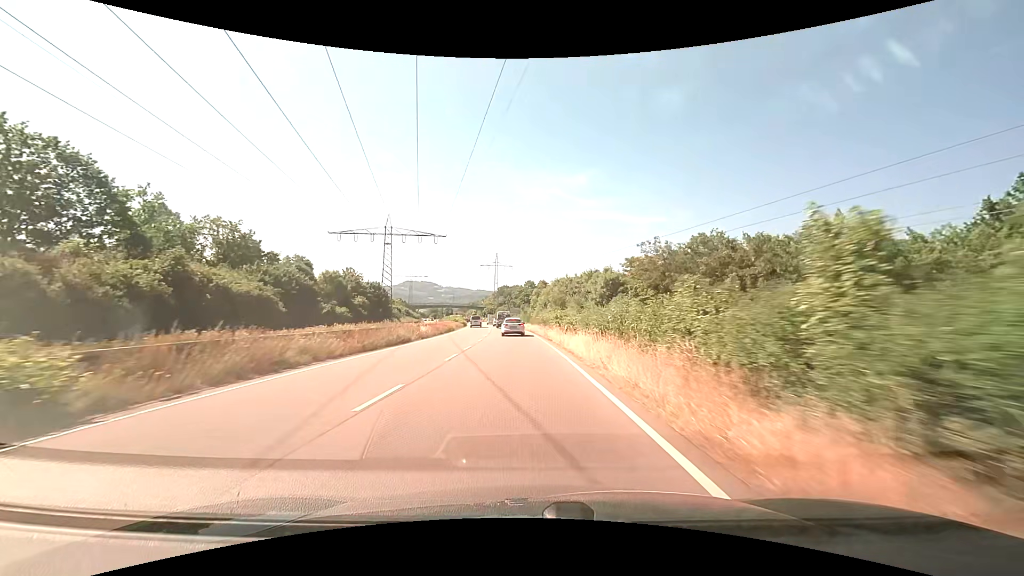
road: trunk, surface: asphalt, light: Day
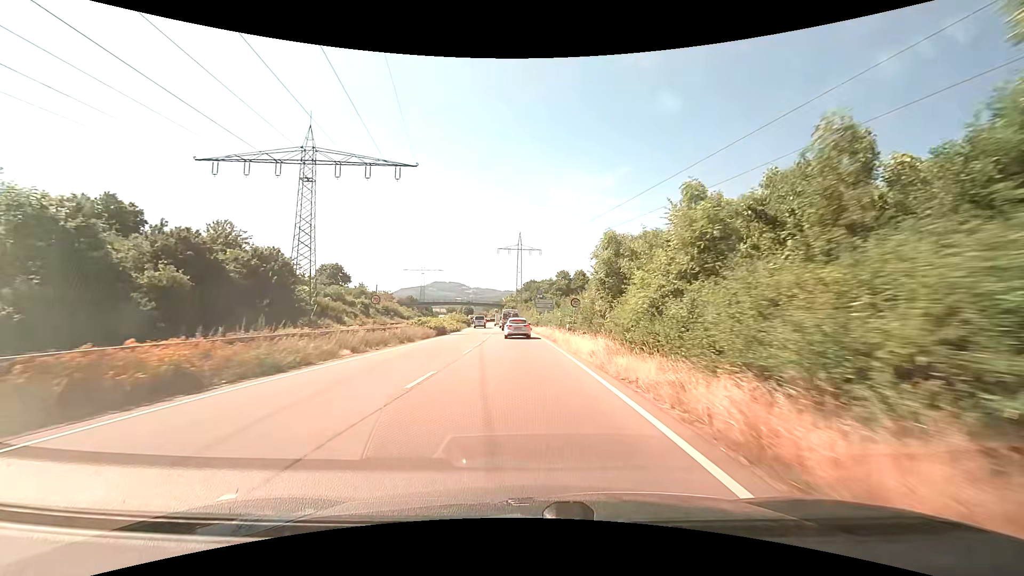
(-1.5, +48.5) m; -3°
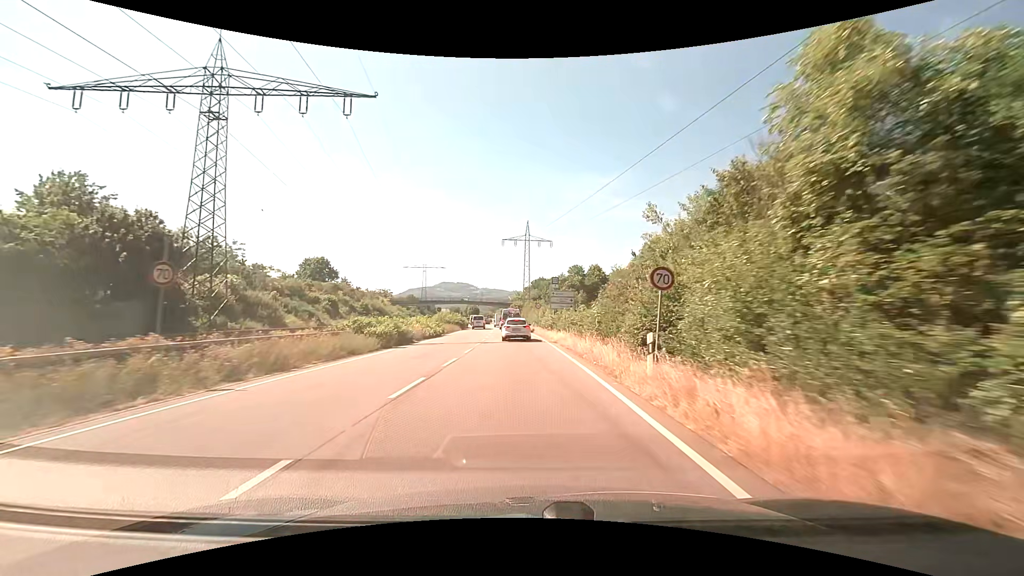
(-0.1, +17.9) m; 0°
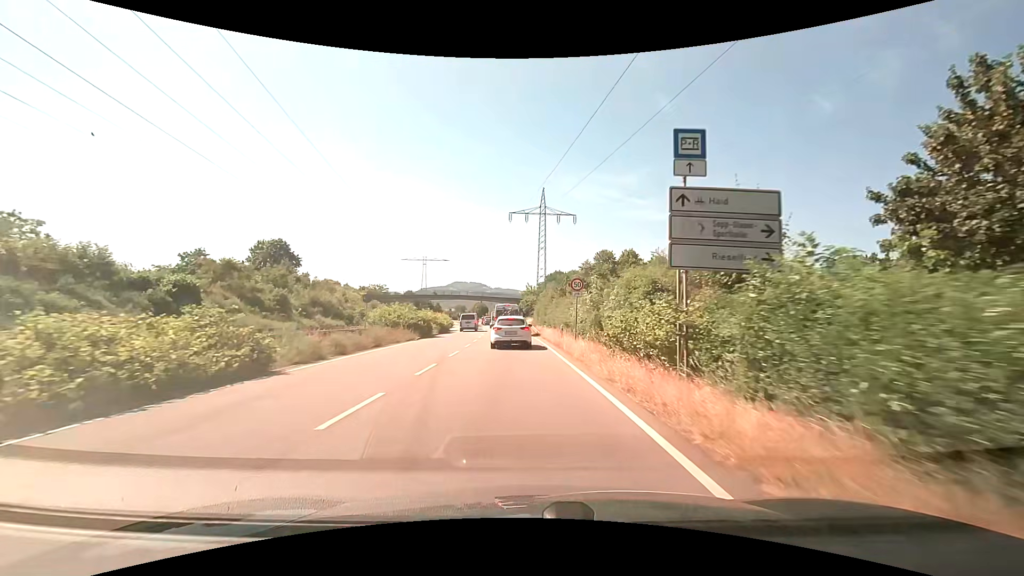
(-0.7, +32.3) m; -2°
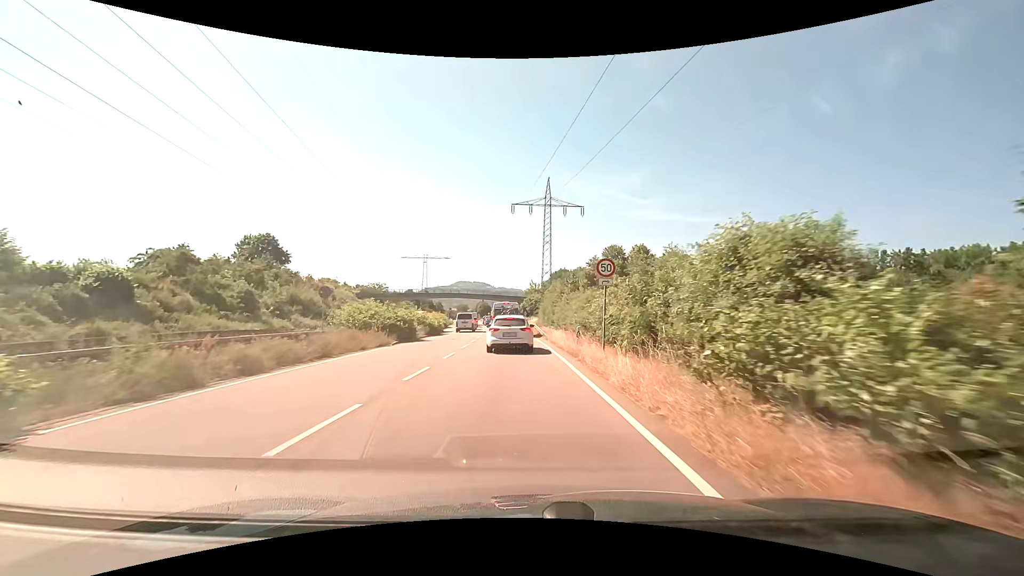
(0.0, +7.0) m; 0°
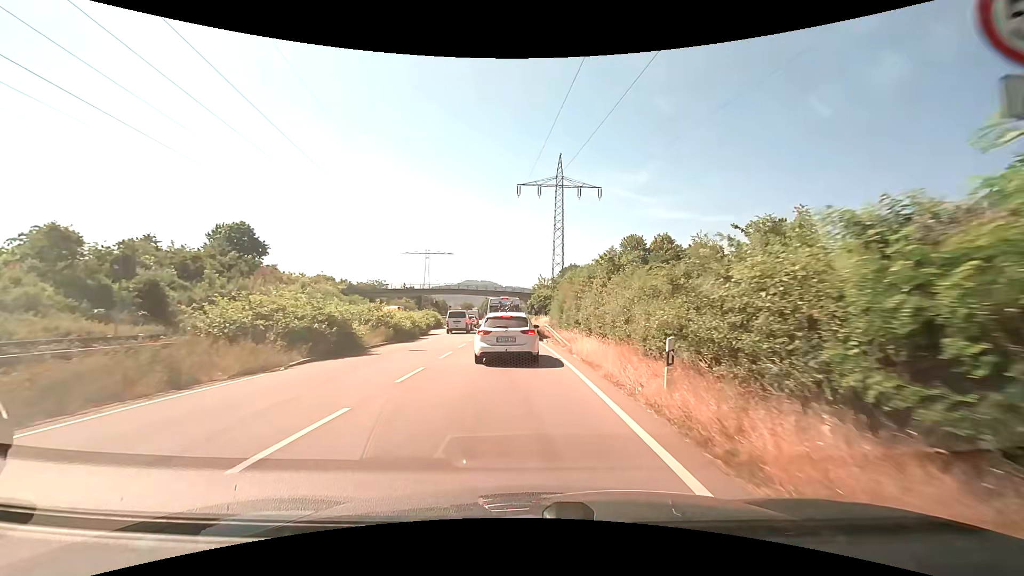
(-0.1, +12.3) m; -1°
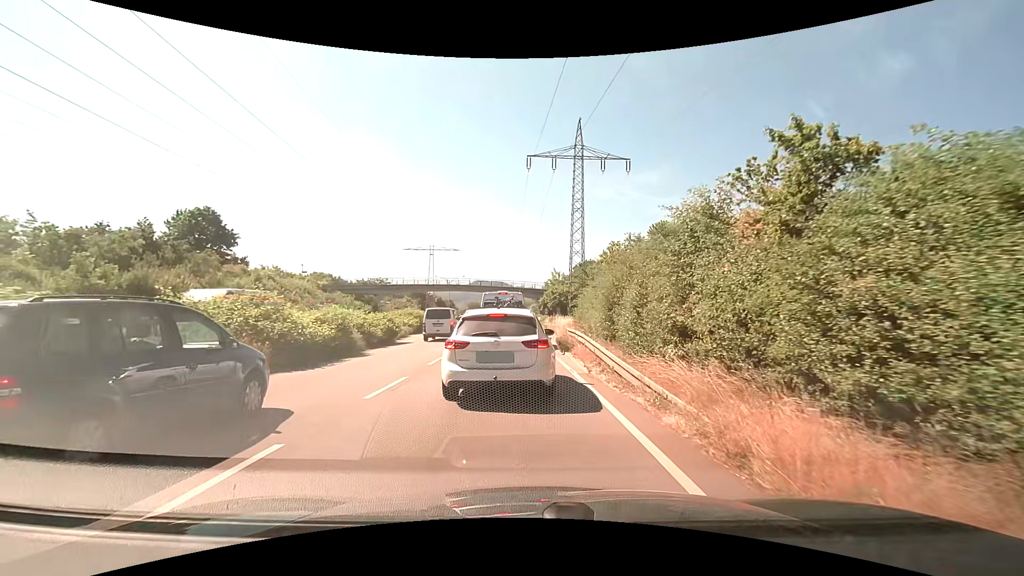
(-0.2, +13.7) m; -1°
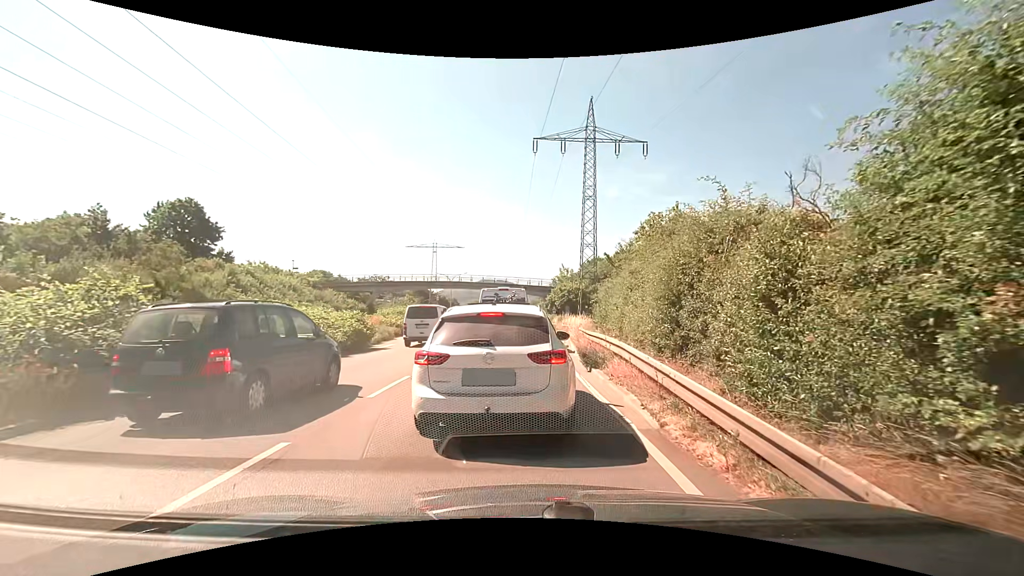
(0.0, +5.6) m; 0°
(0, +10) (0, +20) (-1, +30) (-1, +40) (-2, +50) (-3, +60) (-3, +70) (-4, +80) (-5, +90) (-6, +100) m
